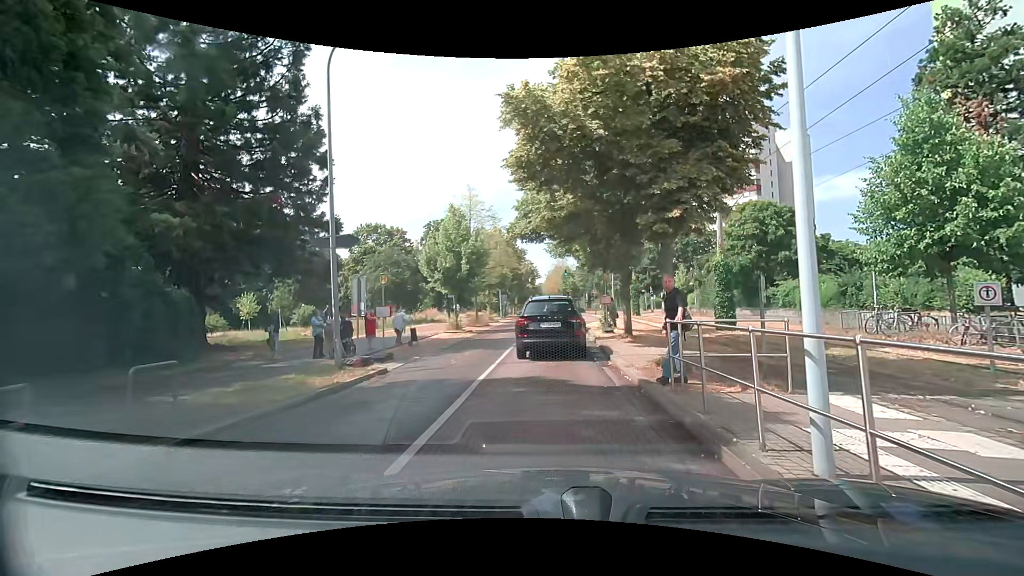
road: residential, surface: asphalt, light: Day
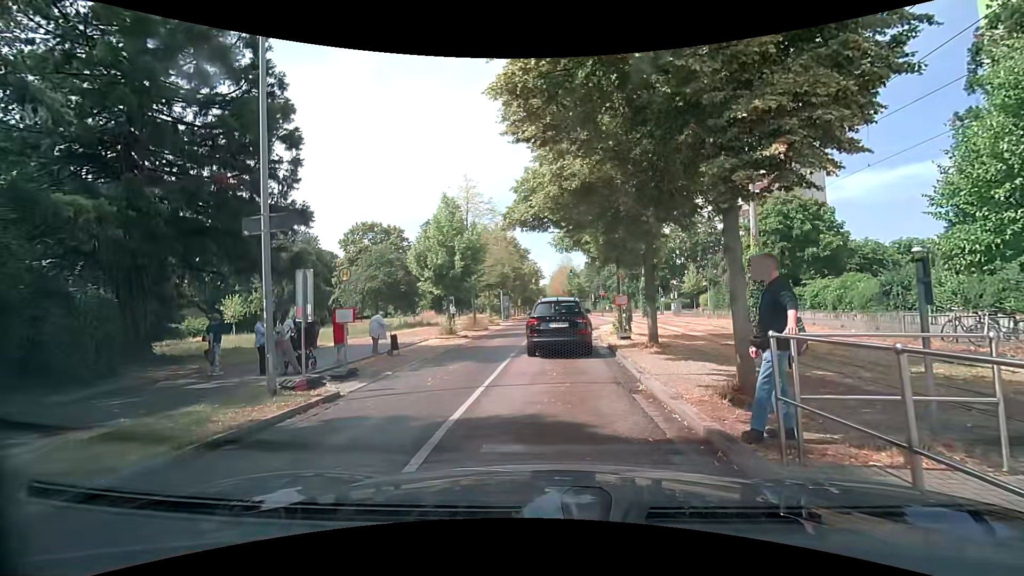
(0.0, +3.3) m; 0°
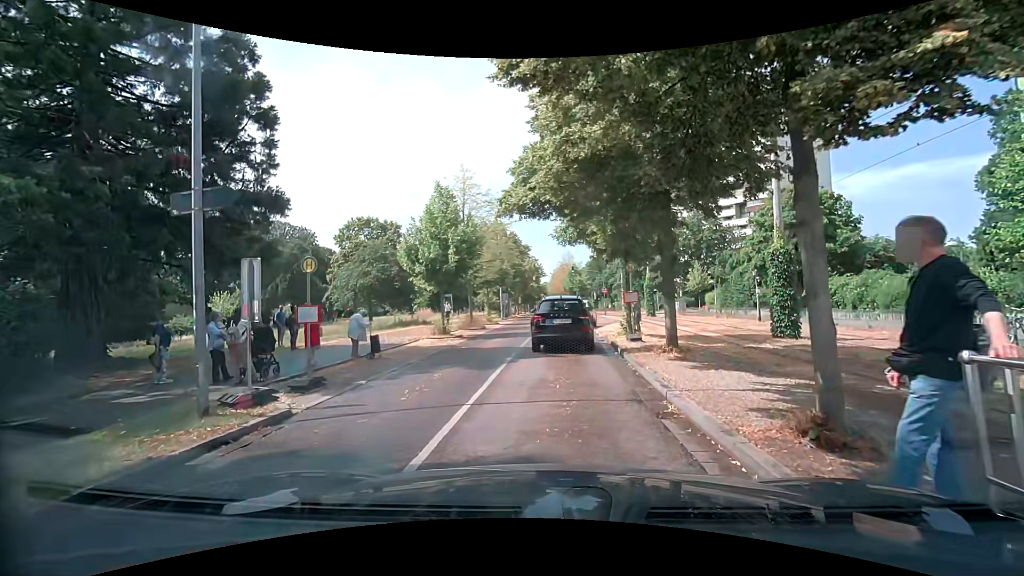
(0.0, +1.9) m; -2°
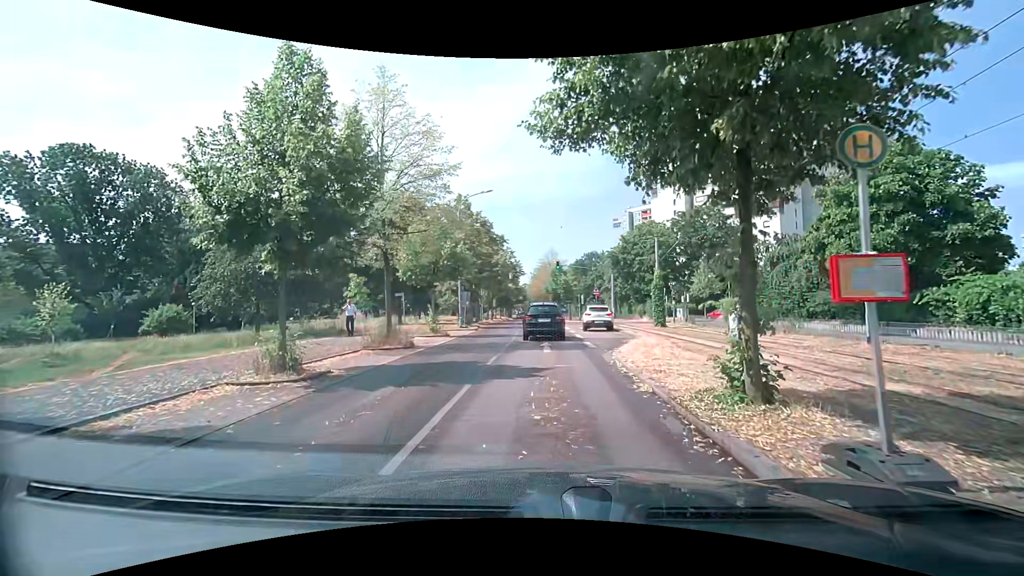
(+0.4, +13.1) m; +2°
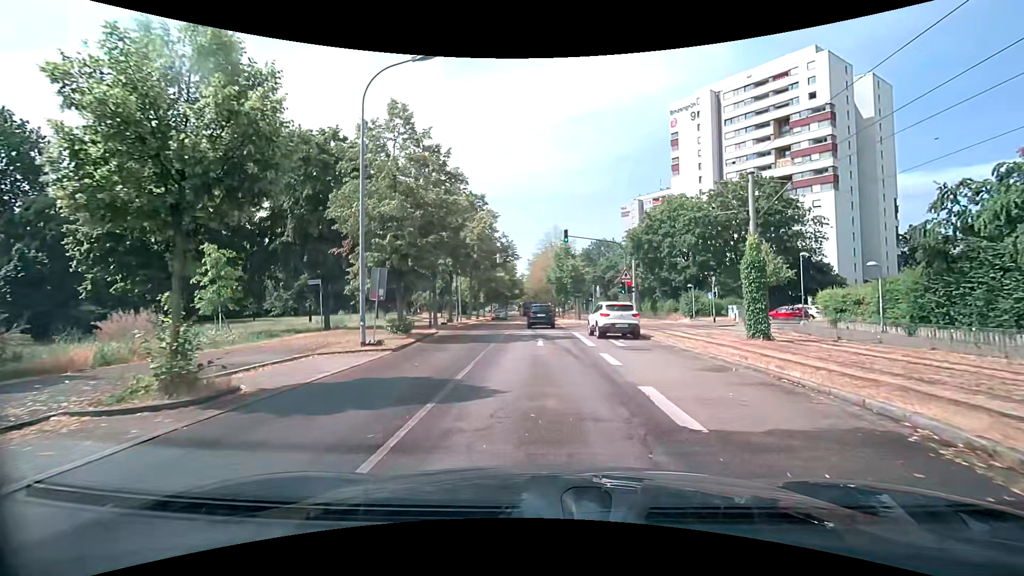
(+0.6, +18.1) m; +2°
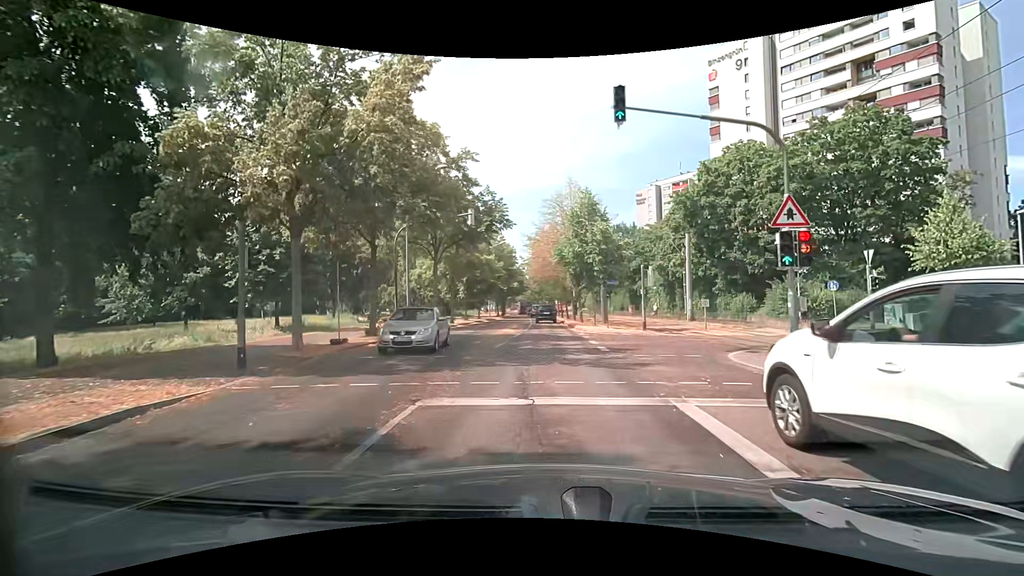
(-0.3, +20.6) m; -1°
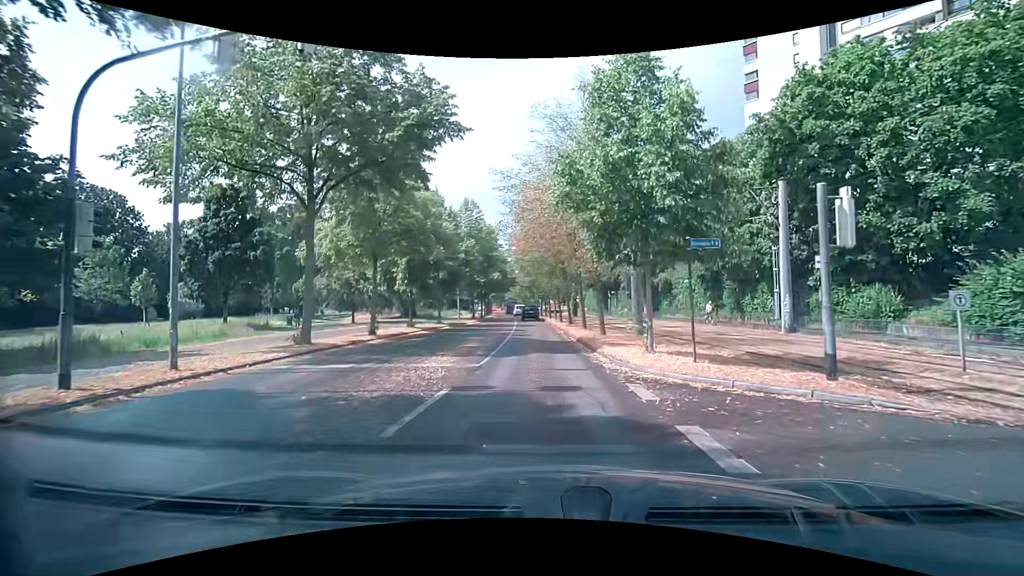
(+0.2, +17.4) m; +1°
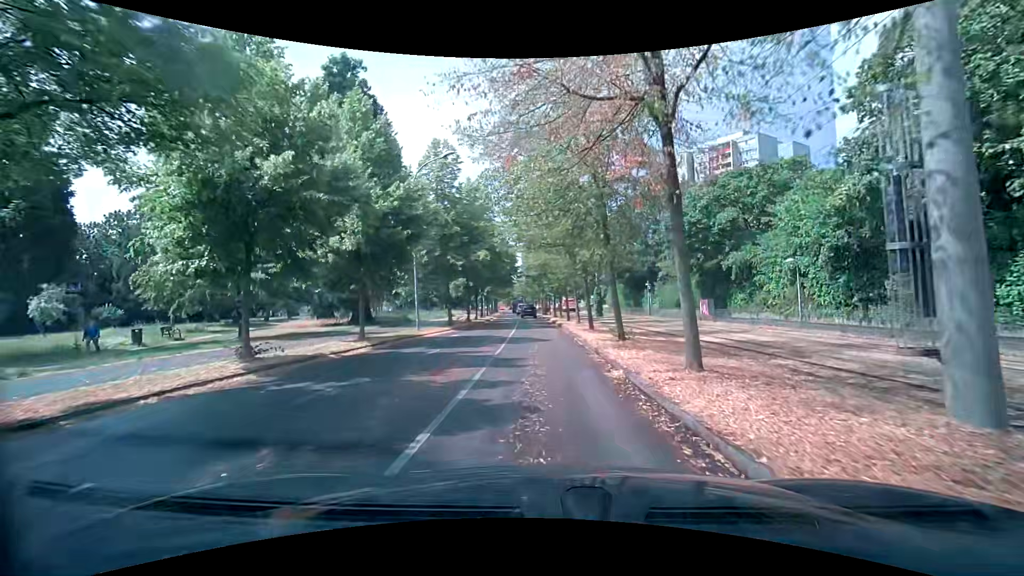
(-0.2, +17.7) m; -1°
(0, +10) (0, +20) (-1, +30) (-1, +40) (-3, +50) (-4, +60) (-4, +70) (-5, +80) (-6, +90) (-6, +100) m
